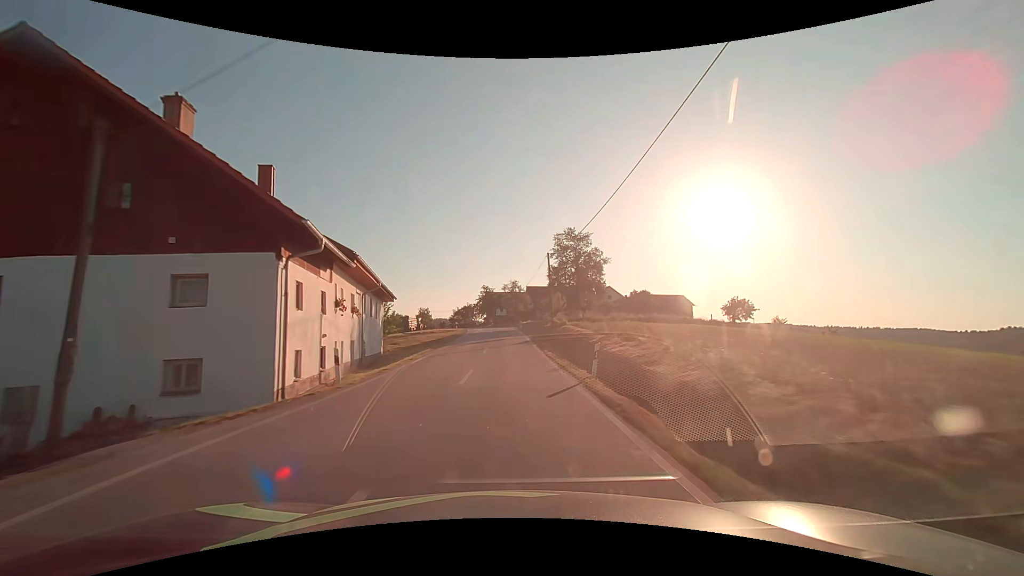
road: tertiary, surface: asphalt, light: Day
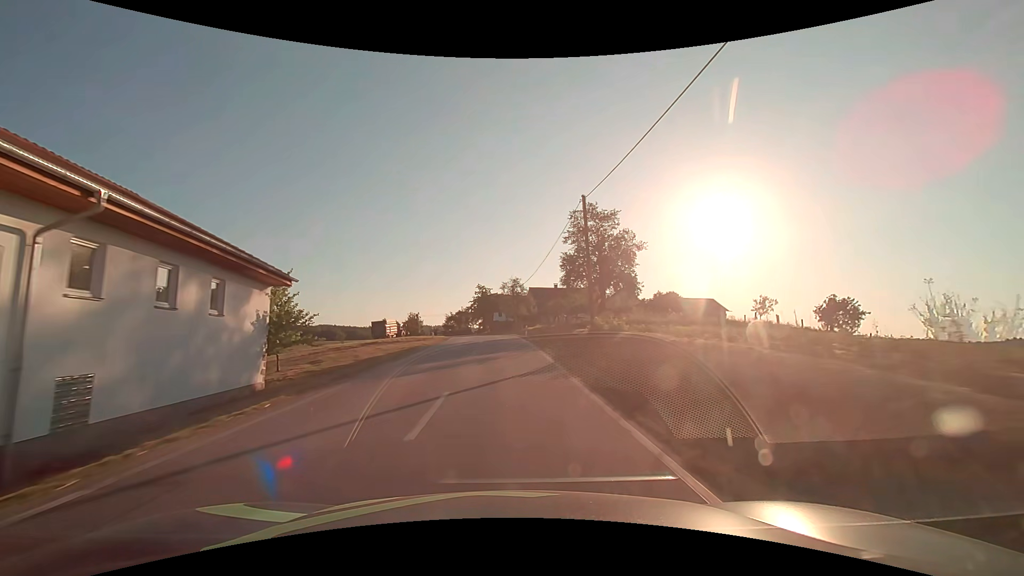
(0.0, +18.3) m; 0°
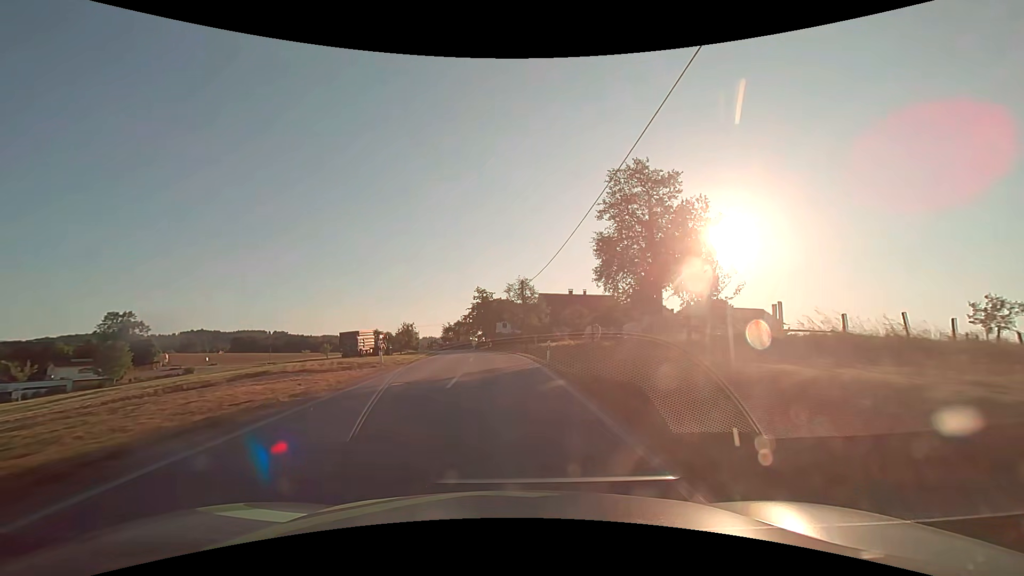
(-0.1, +18.1) m; -1°
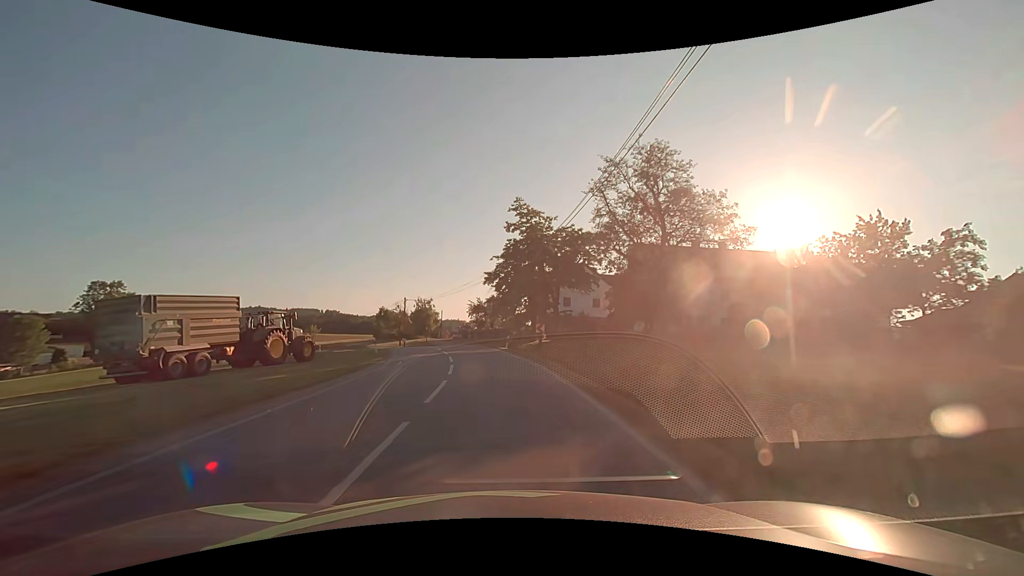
(-1.9, +44.9) m; -5°
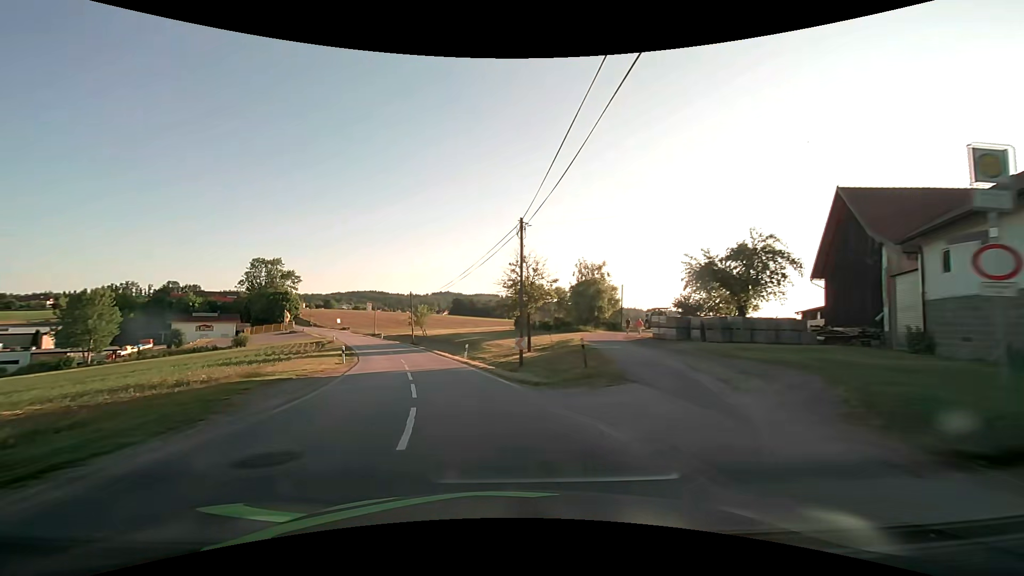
(-5.9, +45.2) m; -19°
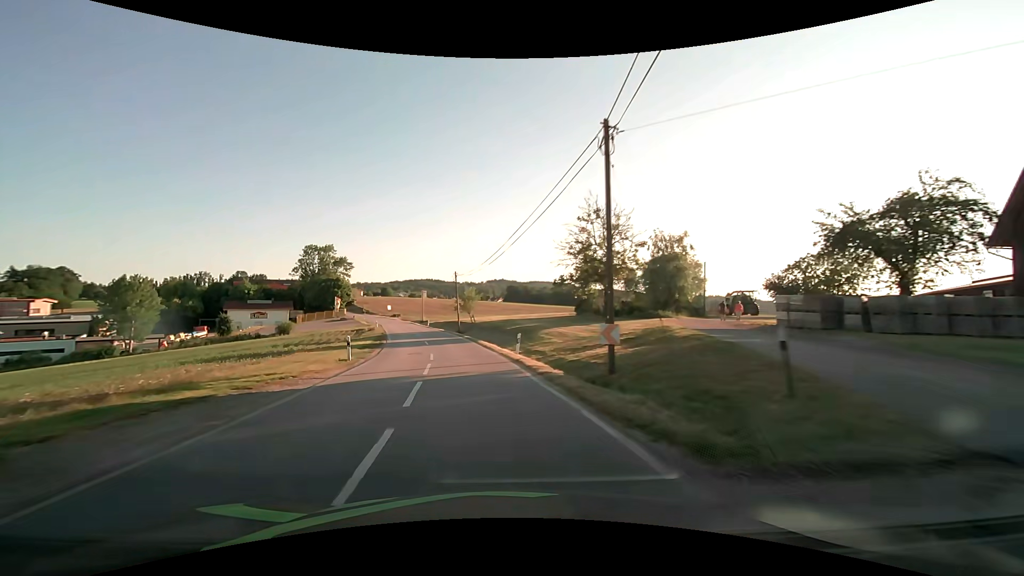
(-0.5, +9.3) m; -6°
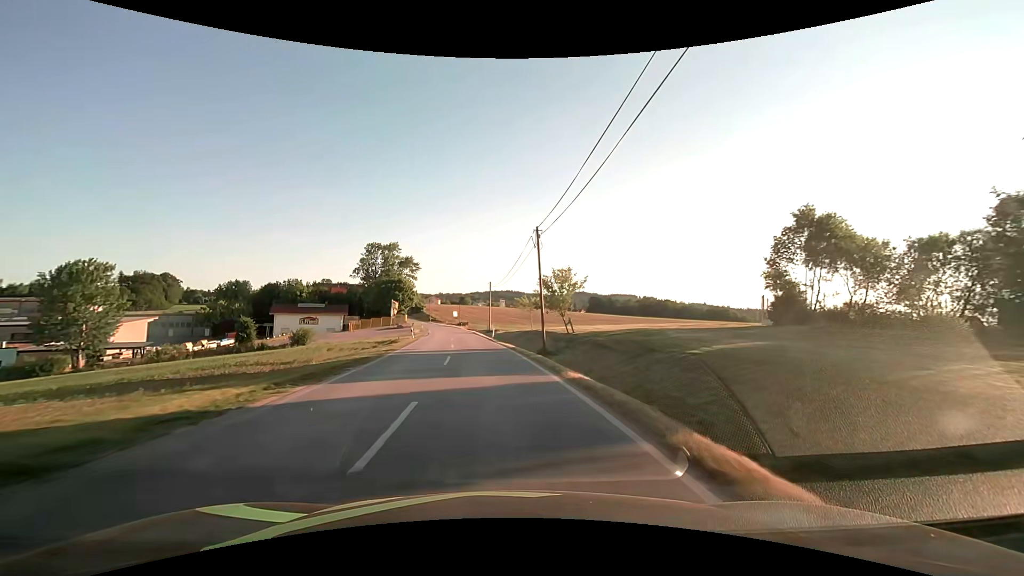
(-2.8, +28.3) m; -9°
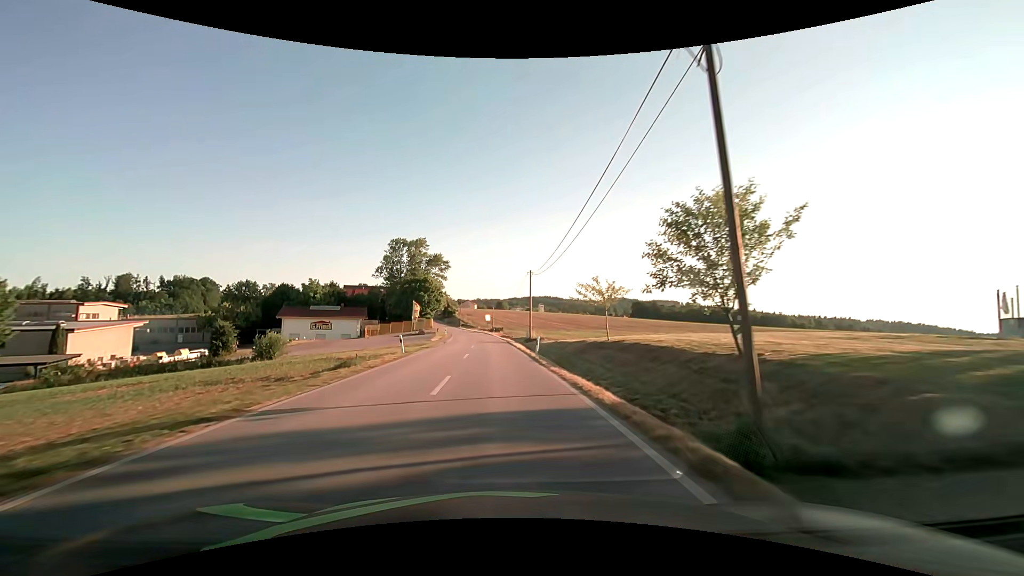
(-0.8, +18.8) m; -5°
